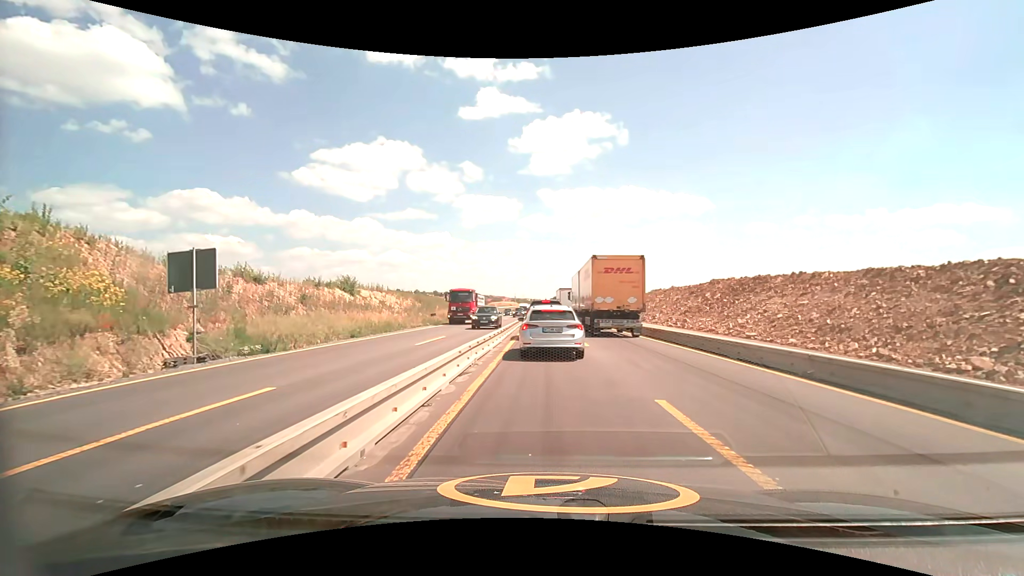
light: Day
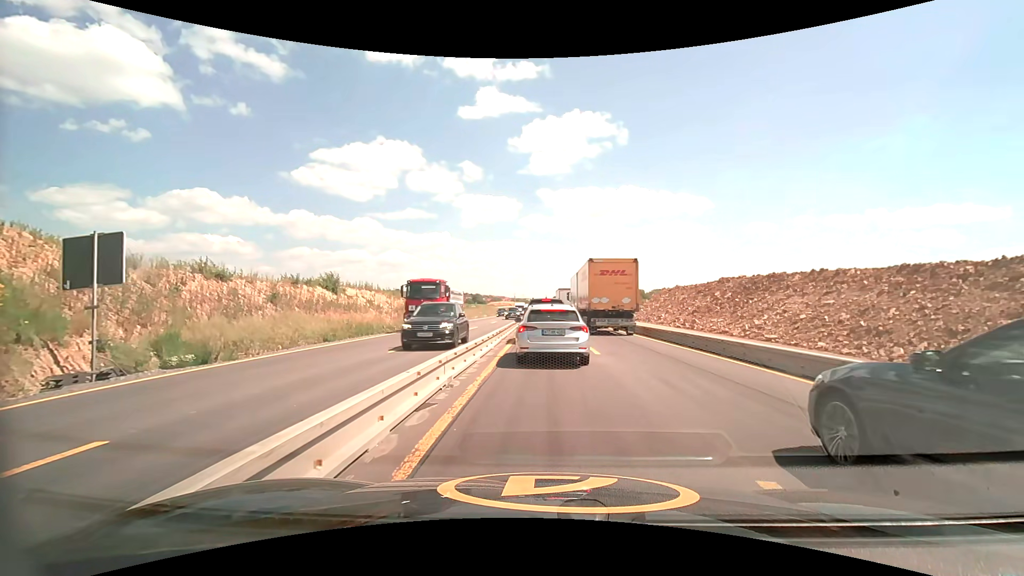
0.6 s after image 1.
(0.0, +3.4) m; 0°
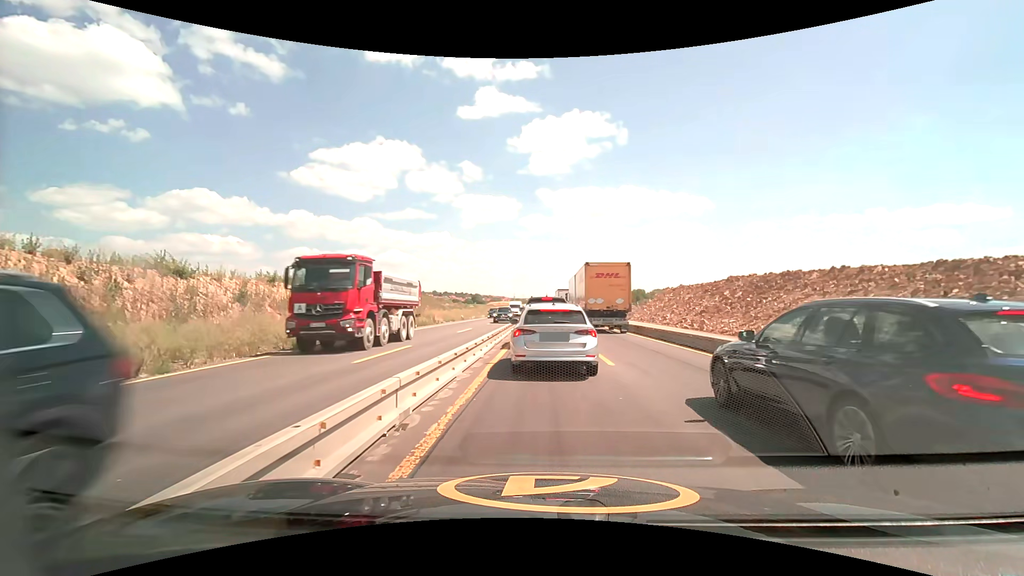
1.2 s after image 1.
(0.0, +2.9) m; 0°
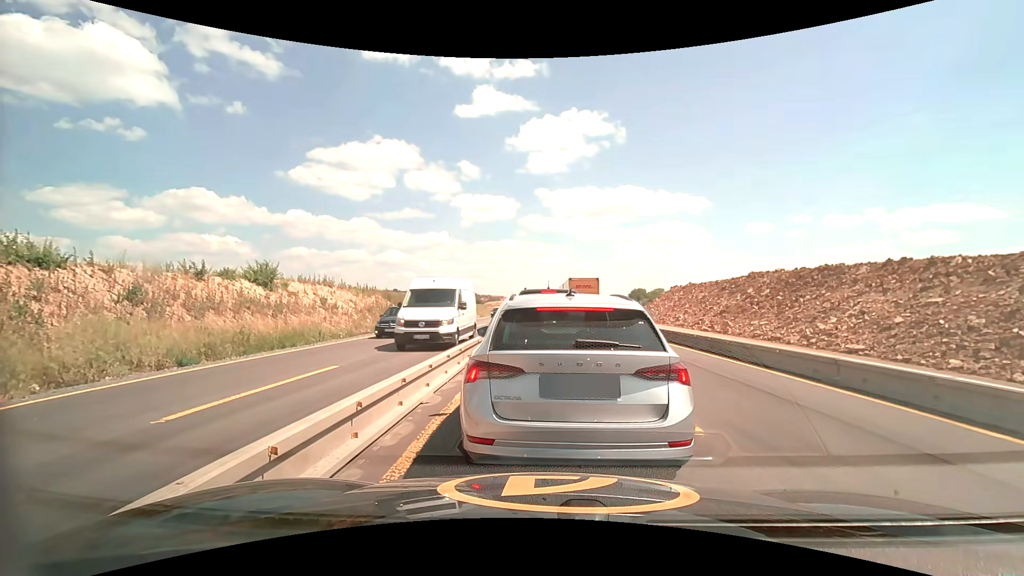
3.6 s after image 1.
(0.0, +6.2) m; 0°
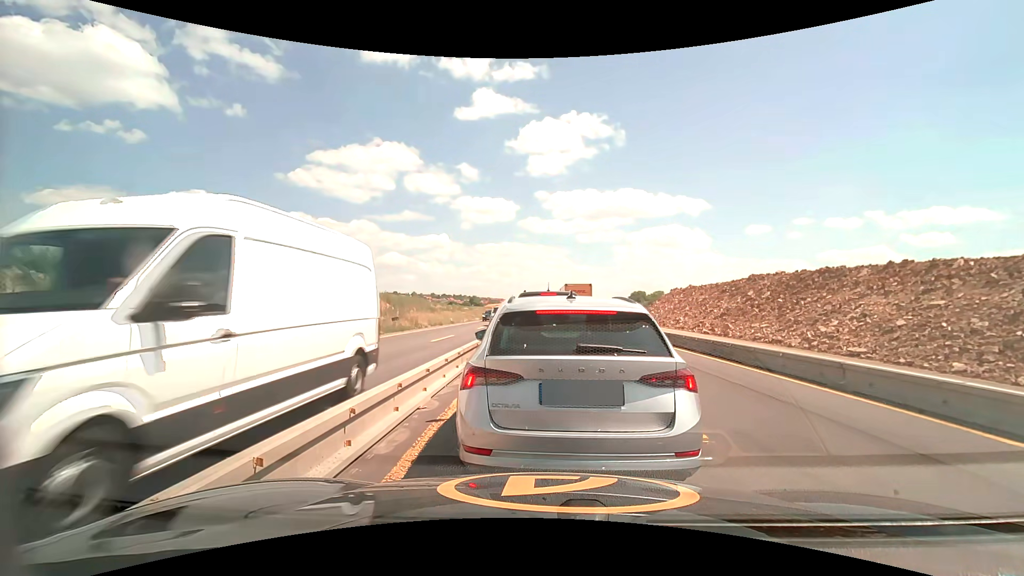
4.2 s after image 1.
(0.0, +0.2) m; 0°
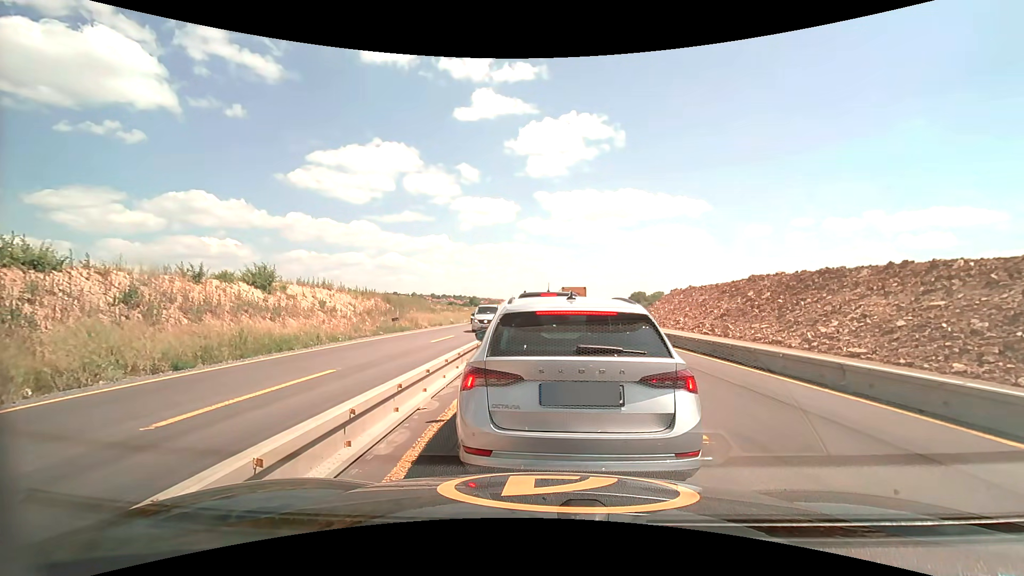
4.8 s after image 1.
(0.0, 0.0) m; 0°
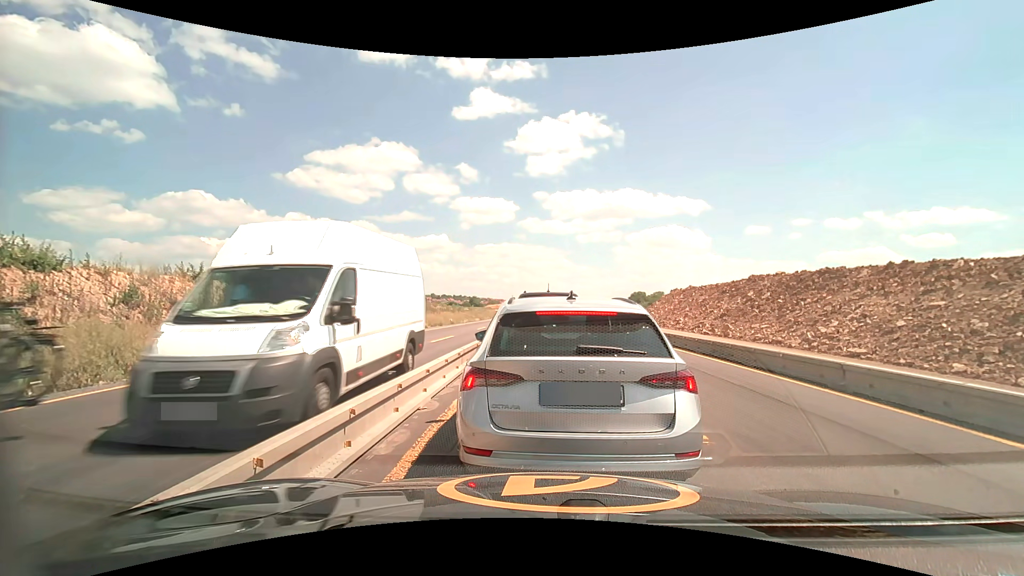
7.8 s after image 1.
(0.0, 0.0) m; 0°
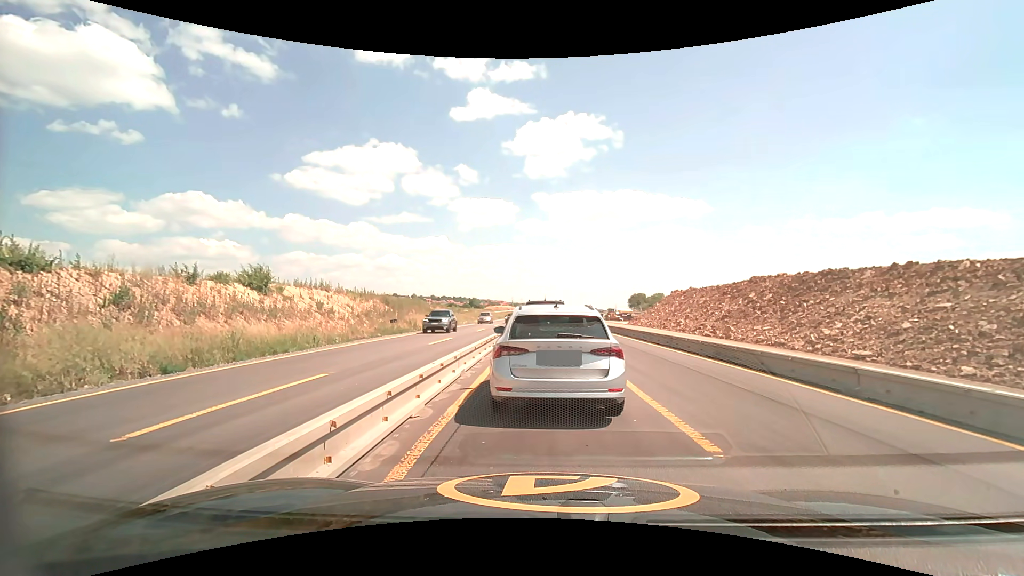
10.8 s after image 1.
(0.0, +0.4) m; 0°
(0, +10) (0, +20) (0, +30) (0, +40) (0, +50) (-1, +60) (-1, +70) (-1, +80) (0, +90) (0, +100) m
